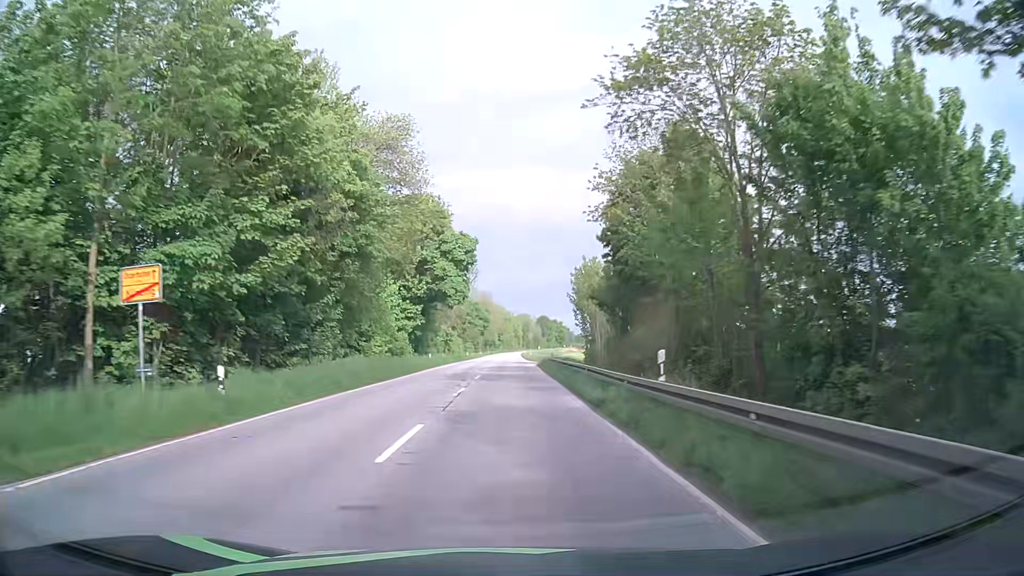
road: primary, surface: asphalt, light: Day
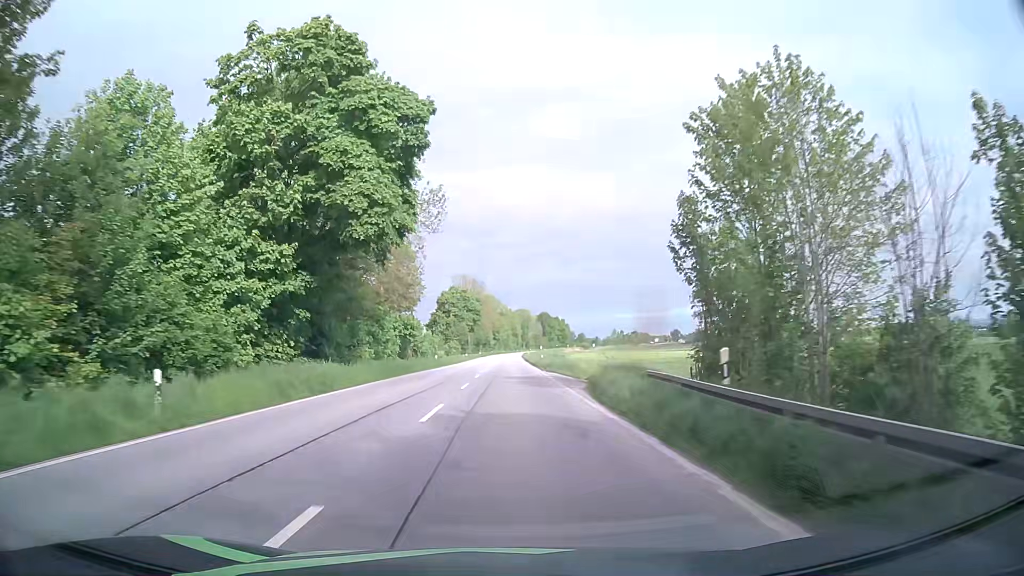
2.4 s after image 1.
(+0.6, +42.7) m; +1°
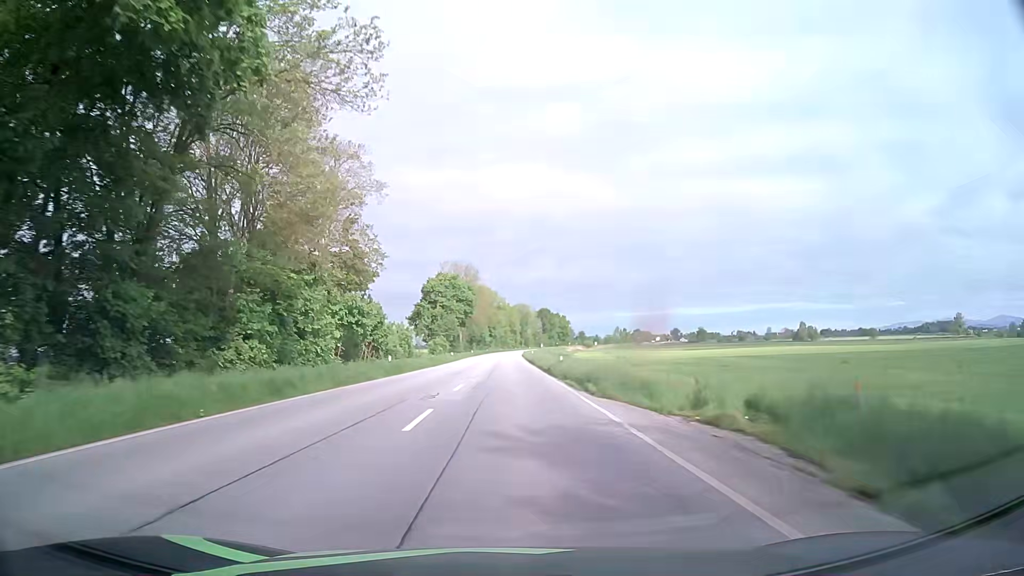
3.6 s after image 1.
(-0.1, +24.0) m; 0°
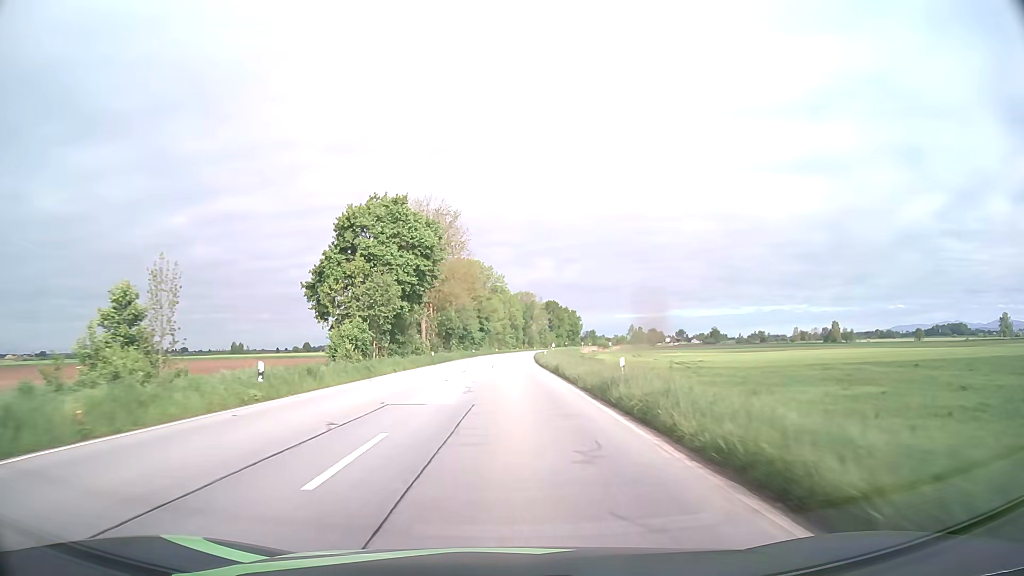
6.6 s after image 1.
(+0.1, +65.6) m; 0°
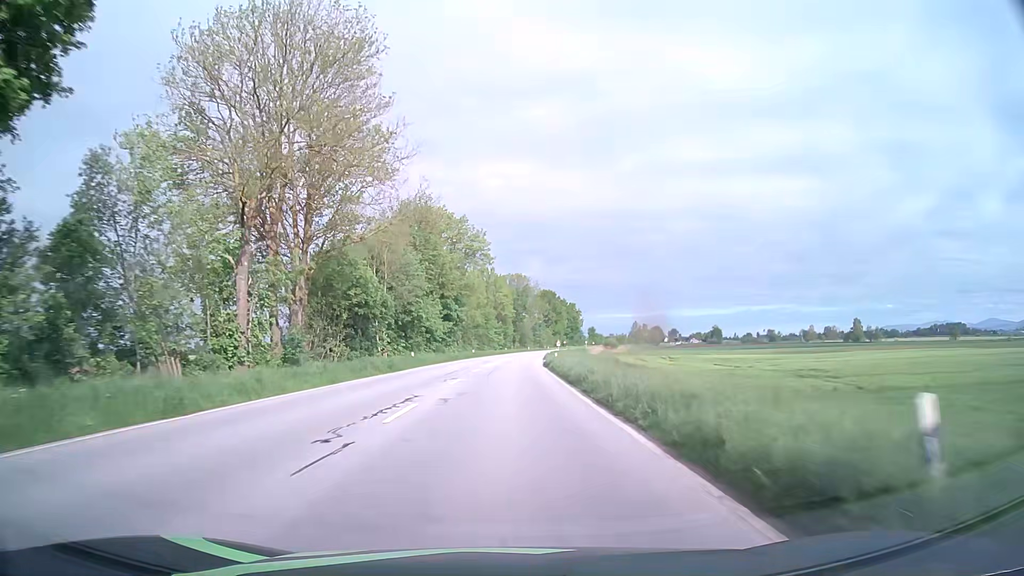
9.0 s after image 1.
(+0.3, +56.2) m; +1°
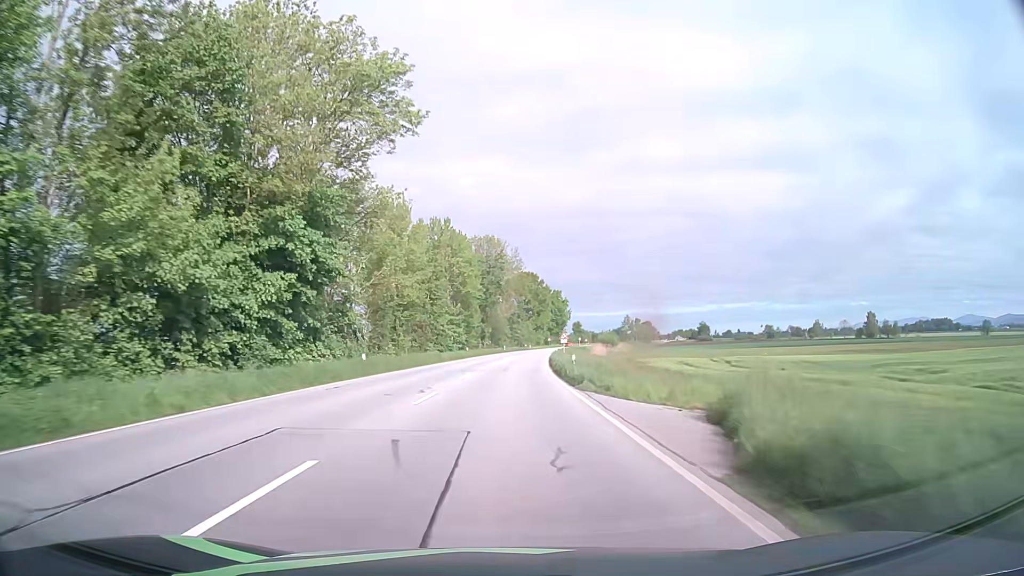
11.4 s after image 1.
(+1.0, +57.4) m; +2°
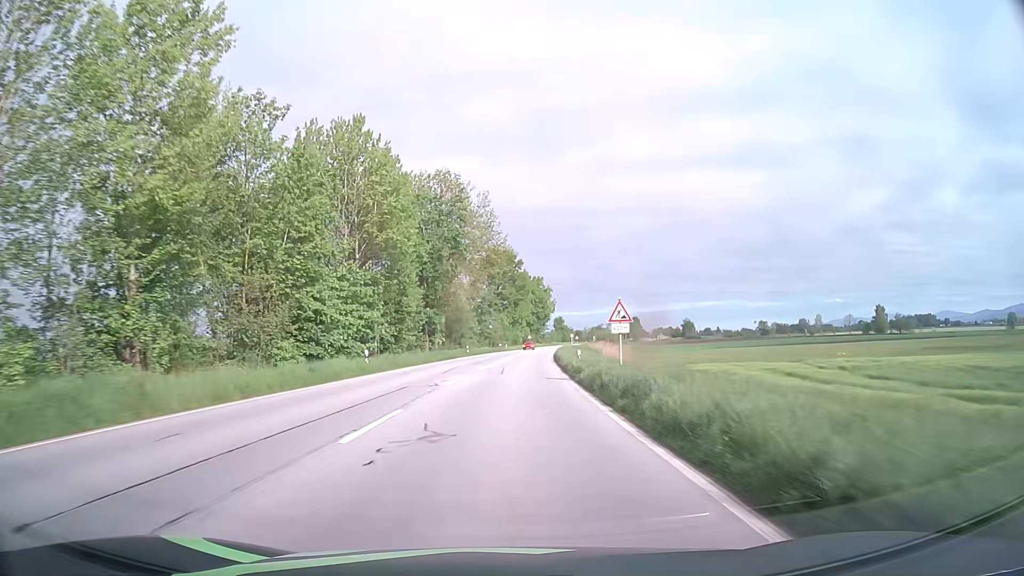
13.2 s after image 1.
(+0.9, +43.4) m; +2°
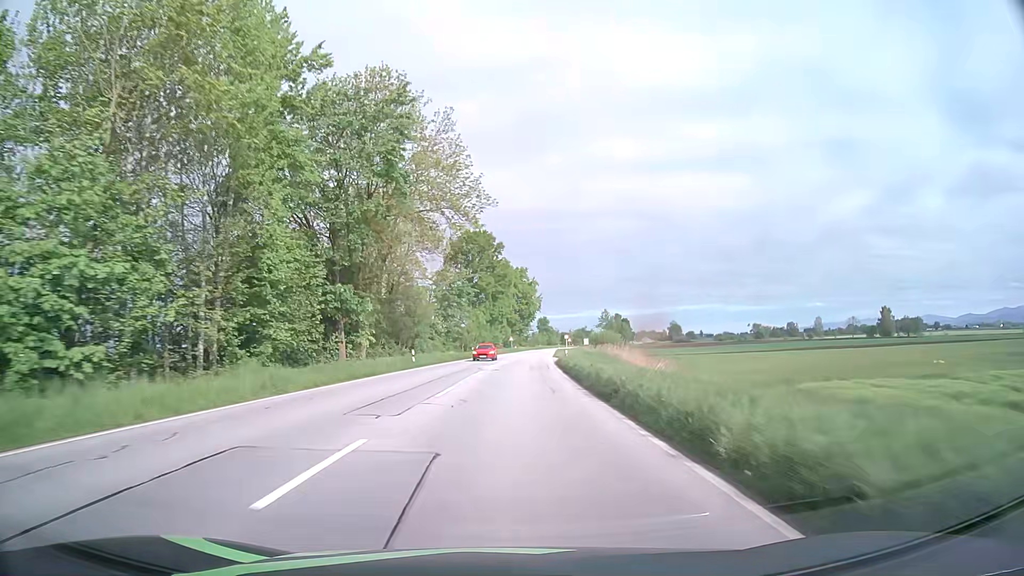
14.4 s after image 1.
(+0.5, +28.8) m; +2°
(0, +10) (0, +20) (0, +30) (+1, +40) (+1, +50) (+2, +60) (+2, +70) (+3, +80) (+4, +90) (+5, +100) m
